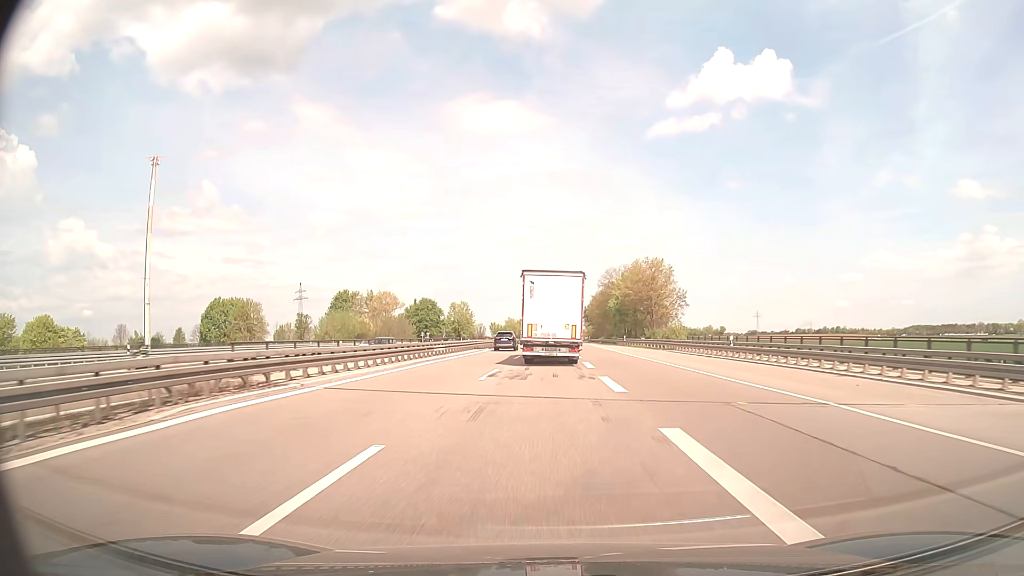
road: trunk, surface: asphalt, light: Day
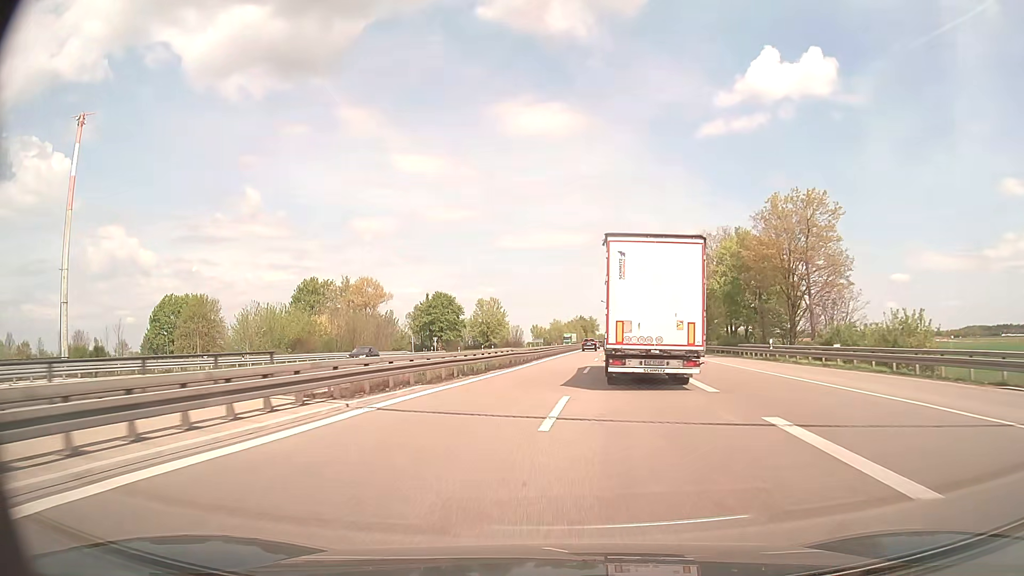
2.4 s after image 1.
(-0.6, +46.3) m; -4°
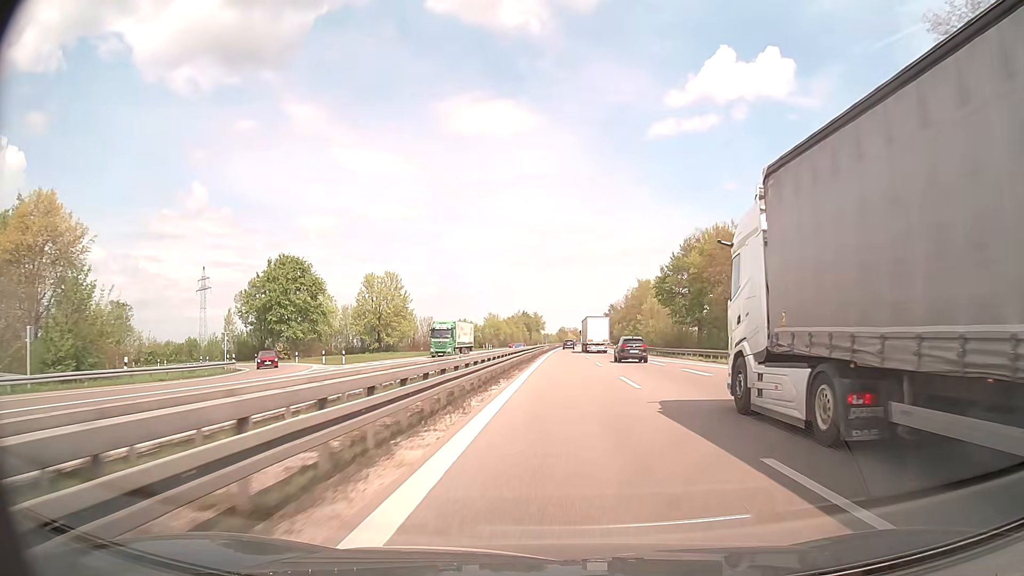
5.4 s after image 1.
(+2.3, +63.4) m; +5°
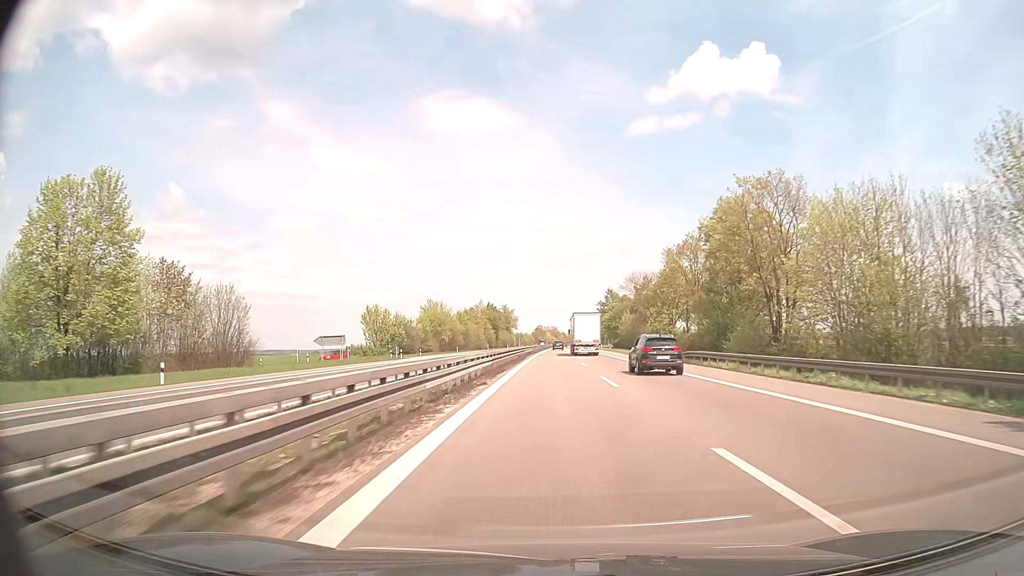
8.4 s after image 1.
(+1.8, +72.2) m; +2°
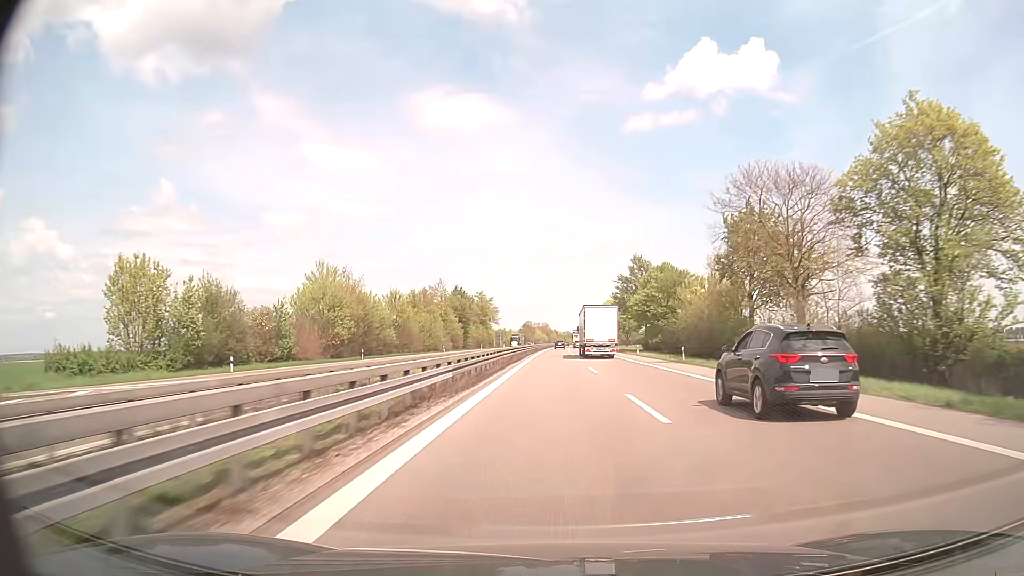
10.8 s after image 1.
(+0.6, +64.1) m; +1°
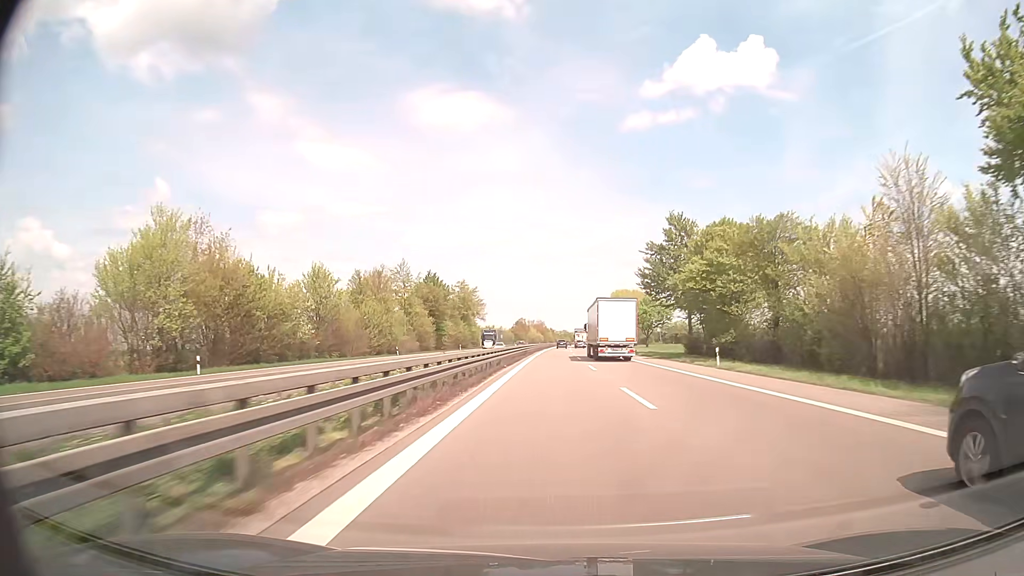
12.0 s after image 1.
(+0.2, +34.2) m; 0°
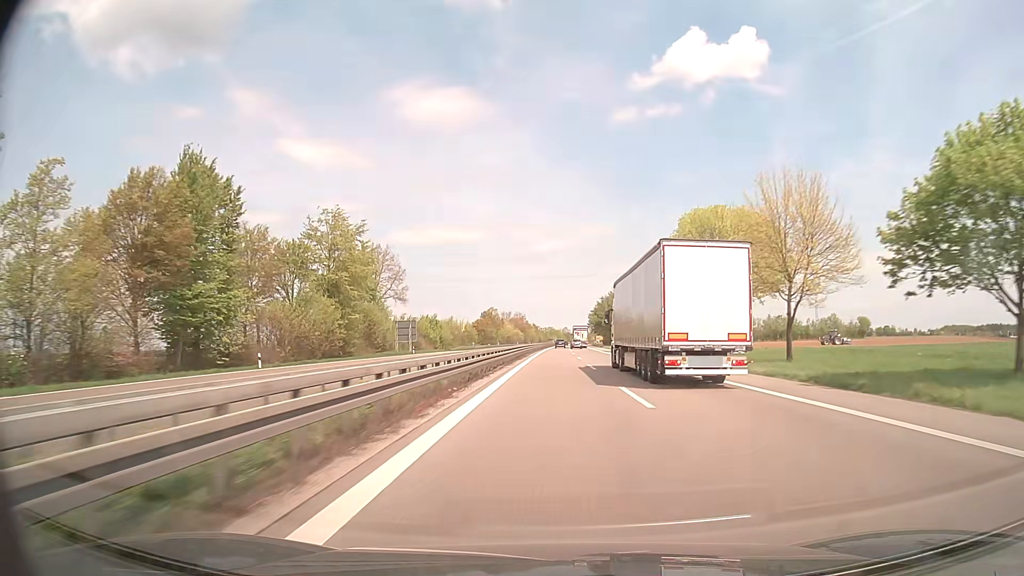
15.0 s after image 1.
(+1.3, +90.9) m; +1°
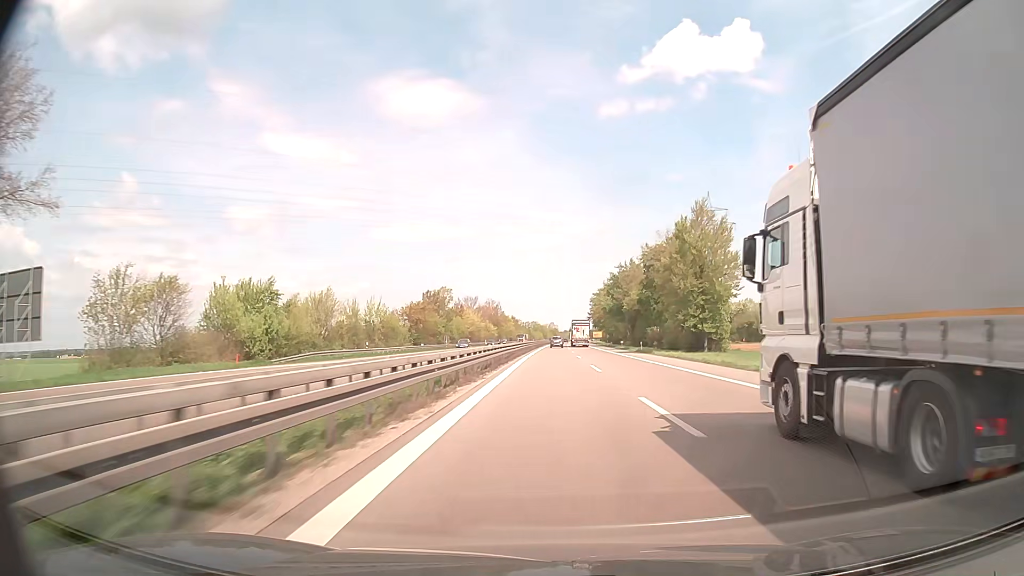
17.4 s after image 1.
(+0.8, +77.0) m; +1°
(0, +10) (0, +20) (0, +30) (0, +40) (0, +50) (0, +60) (+1, +70) (+1, +80) (+1, +90) (+1, +100) m
